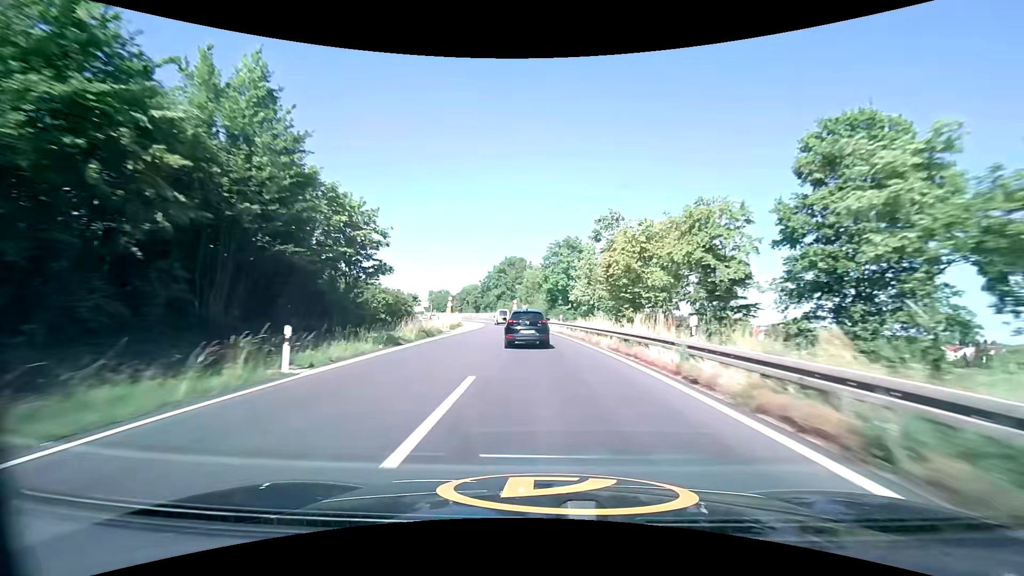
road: trunk_link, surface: asphalt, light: Day
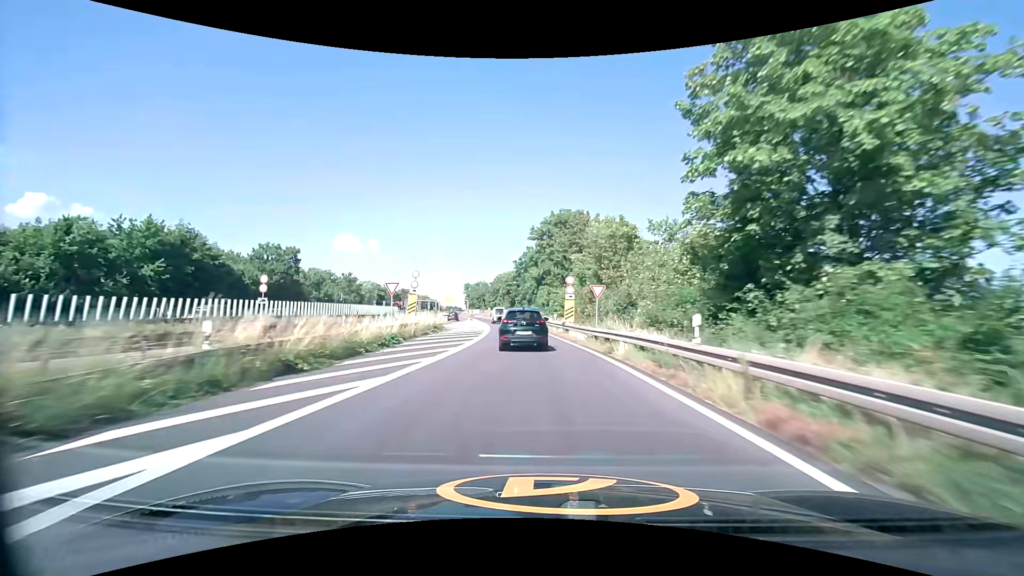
(-2.8, +49.2) m; -6°
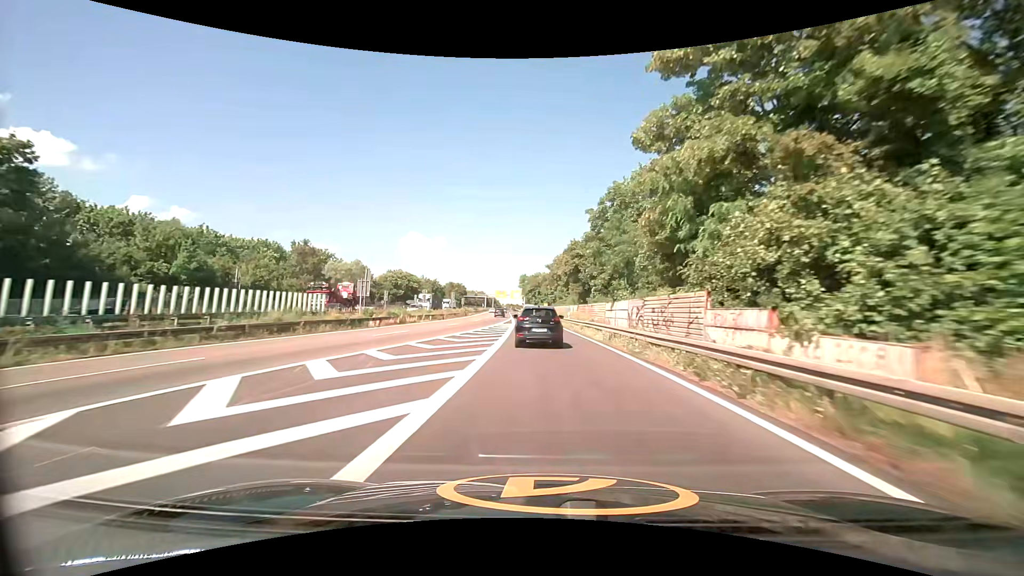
(-3.2, +47.0) m; -8°
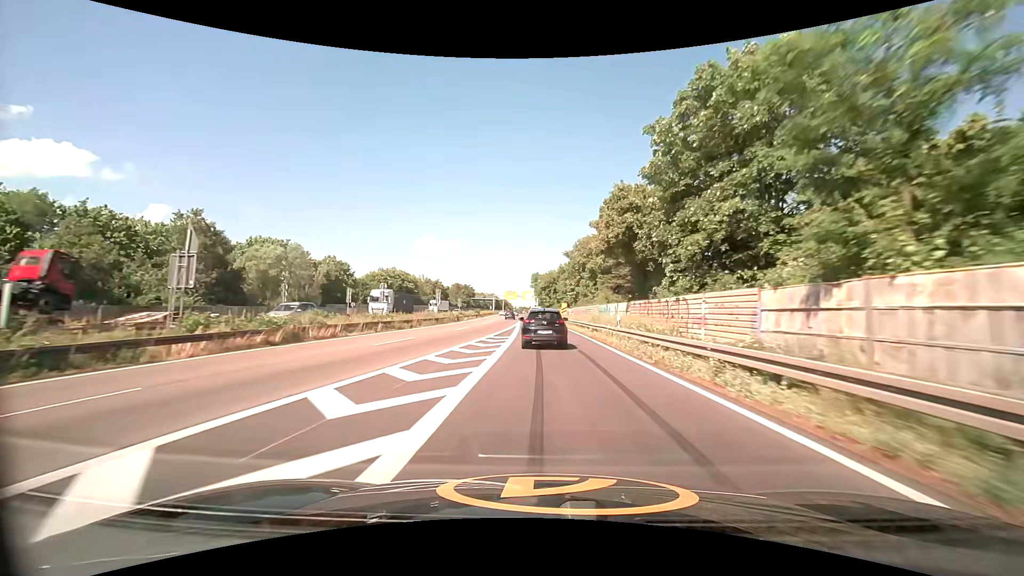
(-0.3, +22.8) m; -1°
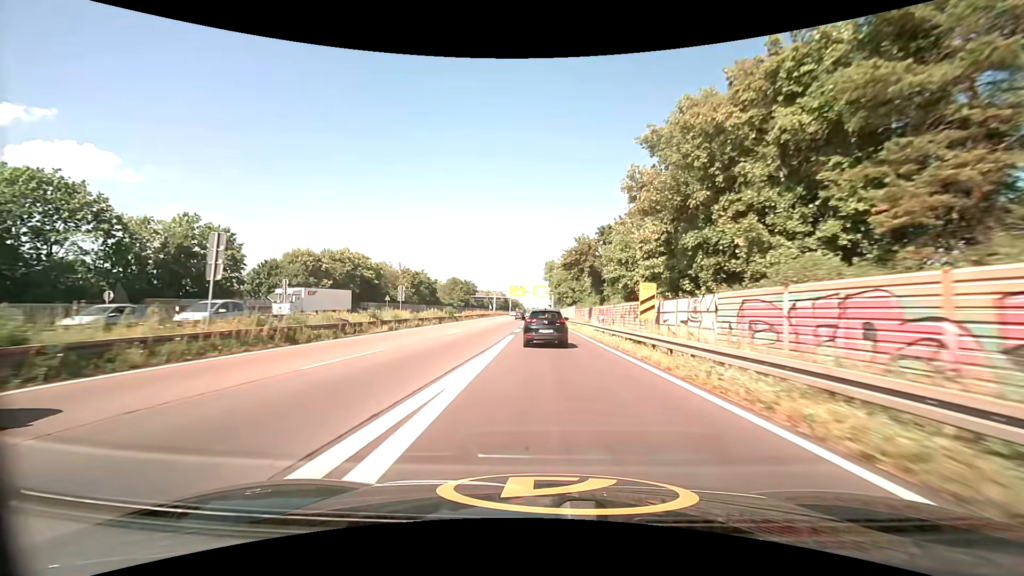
(-0.7, +45.9) m; -2°
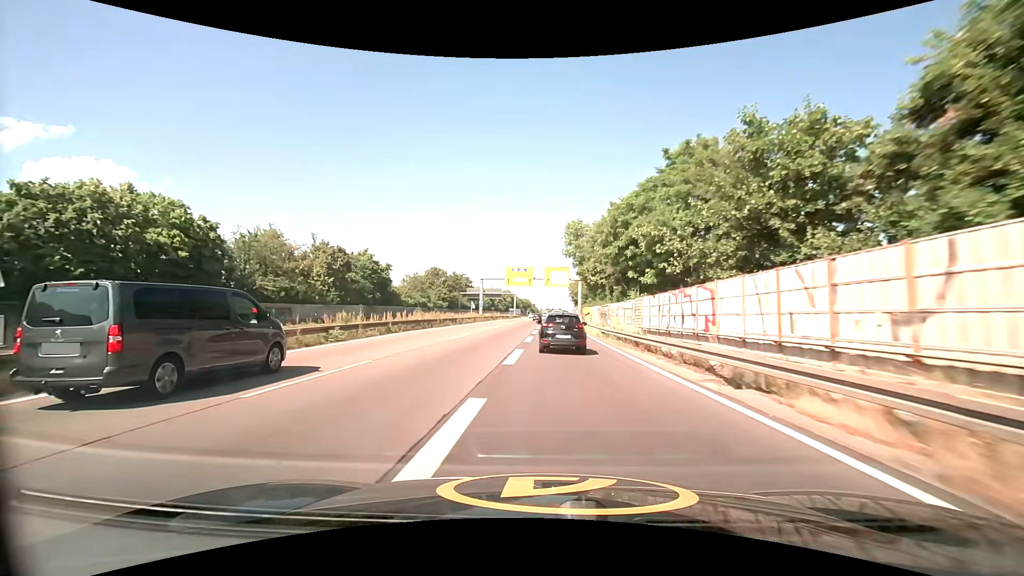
(-0.8, +57.8) m; -1°
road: trunk
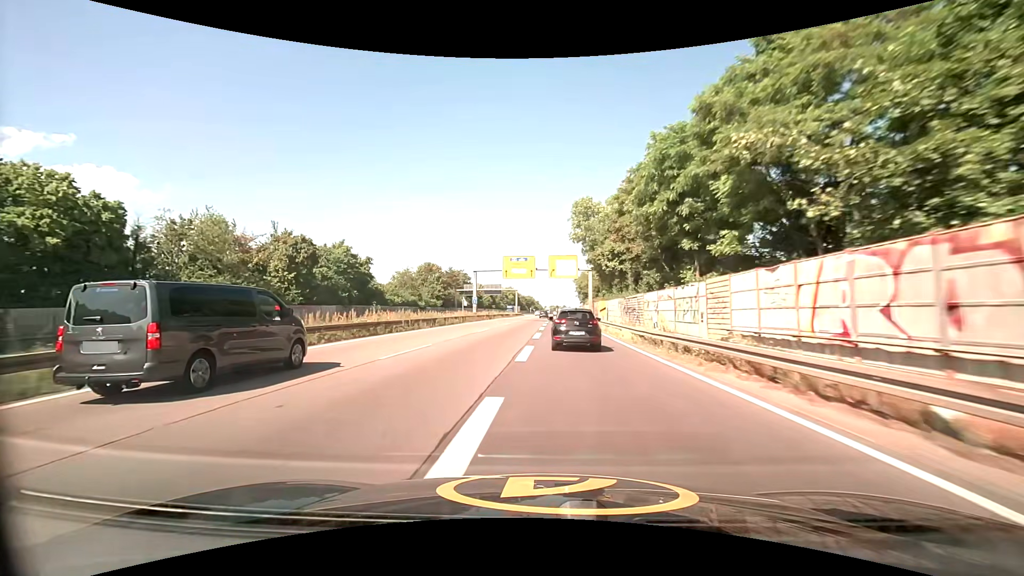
(0.0, +12.2) m; 0°
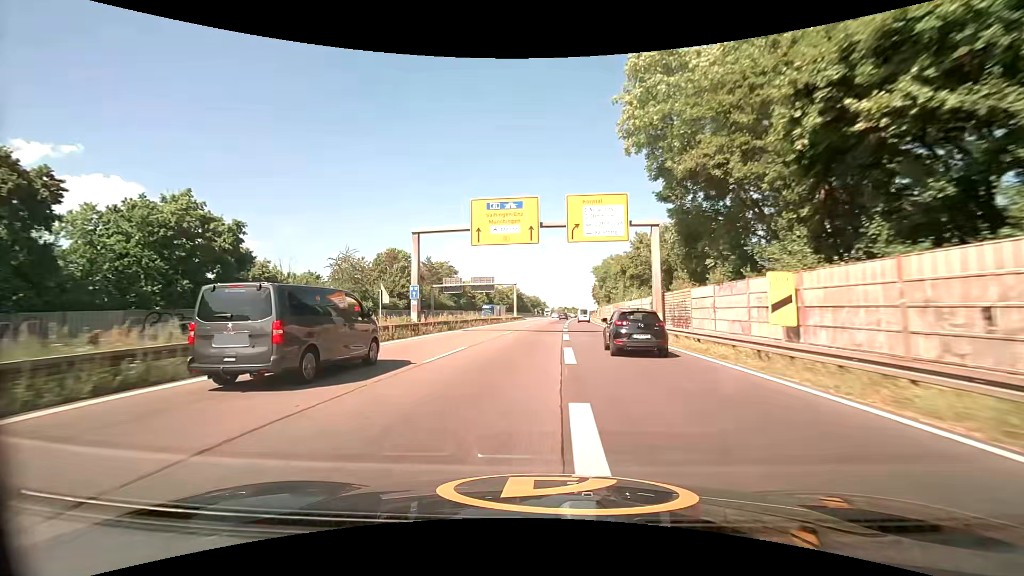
(-0.4, +36.3) m; -1°
(0, +10) (0, +20) (0, +30) (0, +40) (+1, +50) (+1, +60) (+2, +70) (+2, +80) (+3, +90) (+4, +100) m
